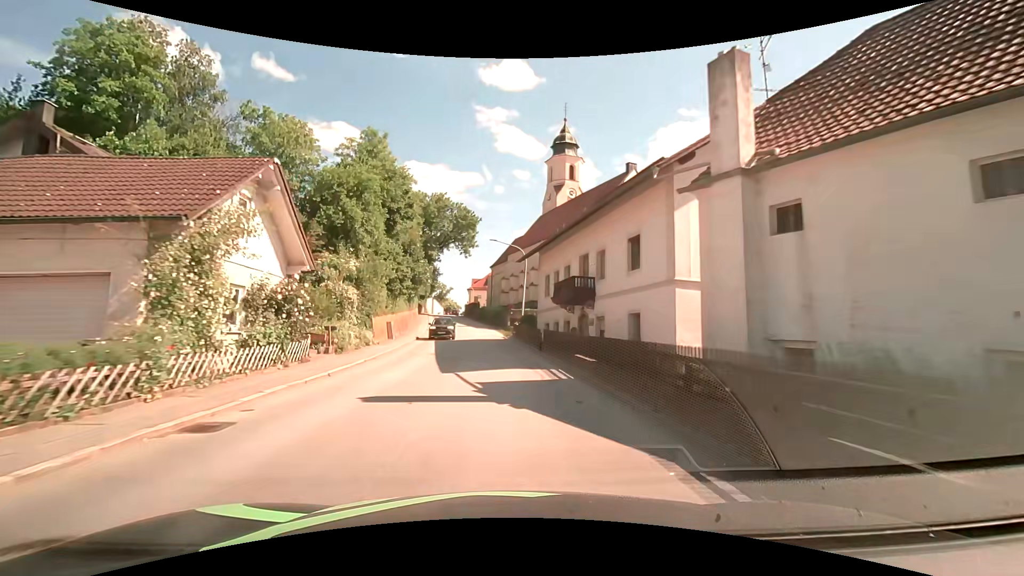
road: secondary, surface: asphalt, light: Day
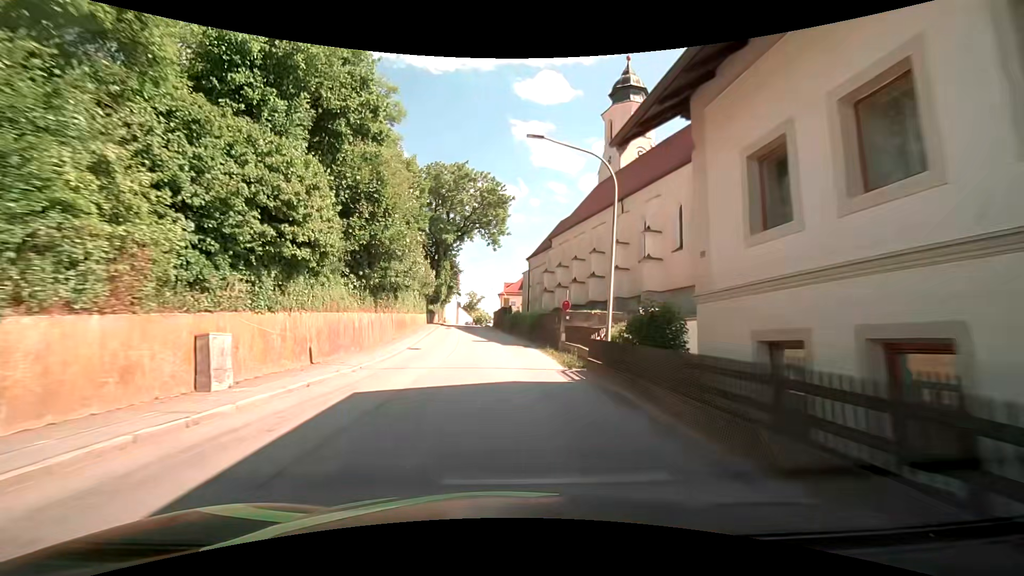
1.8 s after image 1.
(-0.7, +23.1) m; -4°
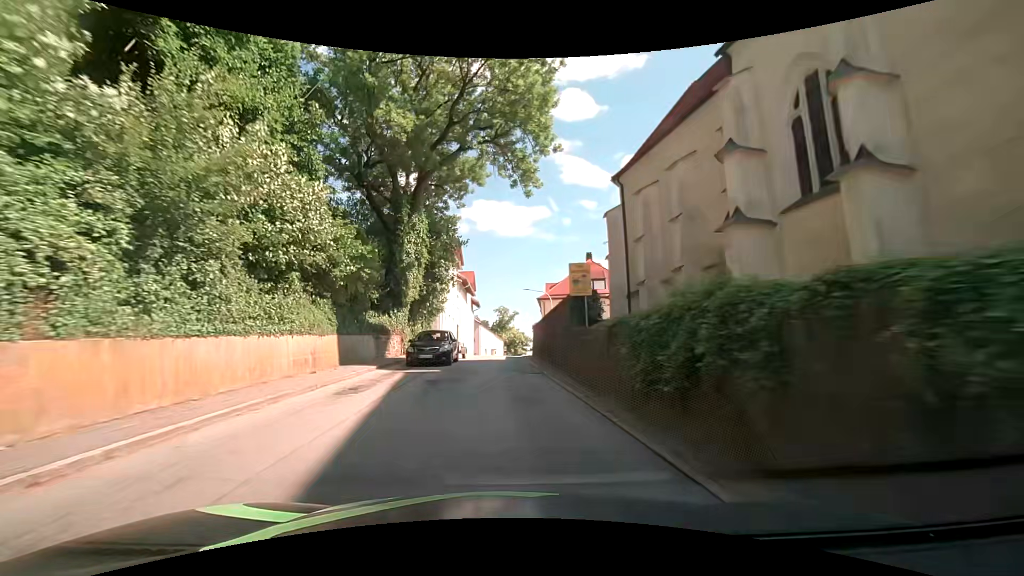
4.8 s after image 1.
(-1.2, +38.2) m; -4°
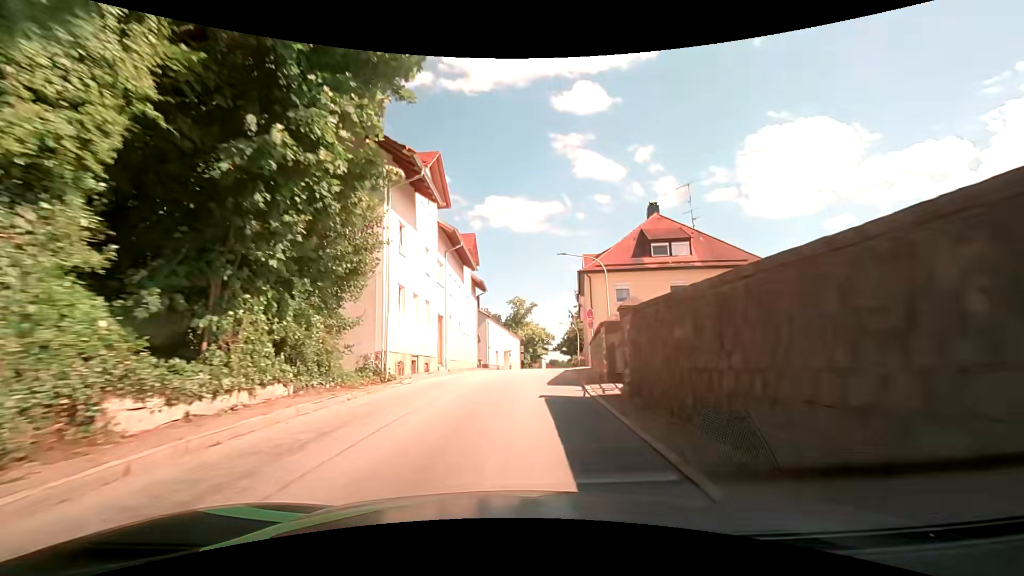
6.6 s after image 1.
(-0.6, +23.1) m; -2°
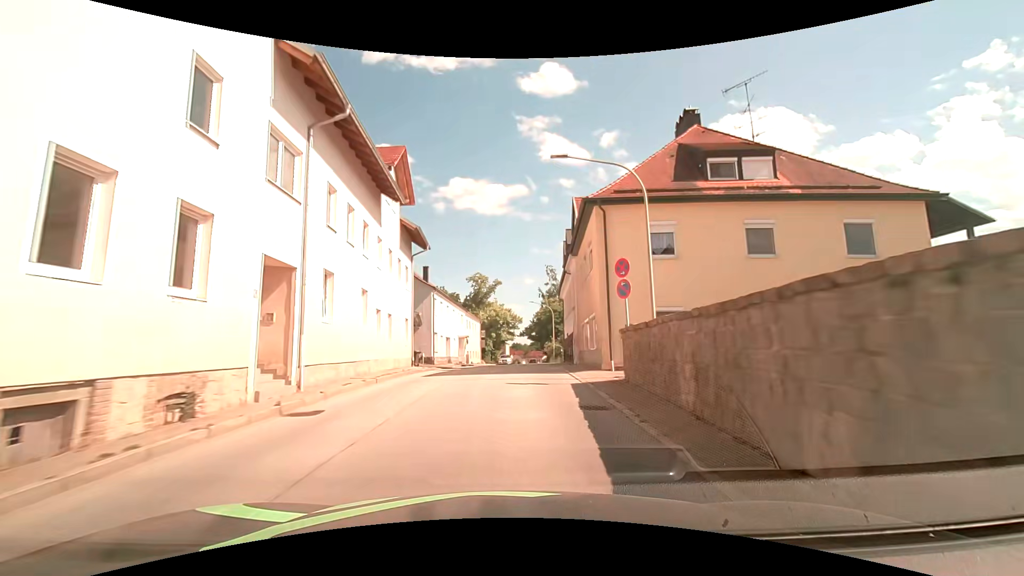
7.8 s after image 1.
(+0.6, +15.7) m; +5°
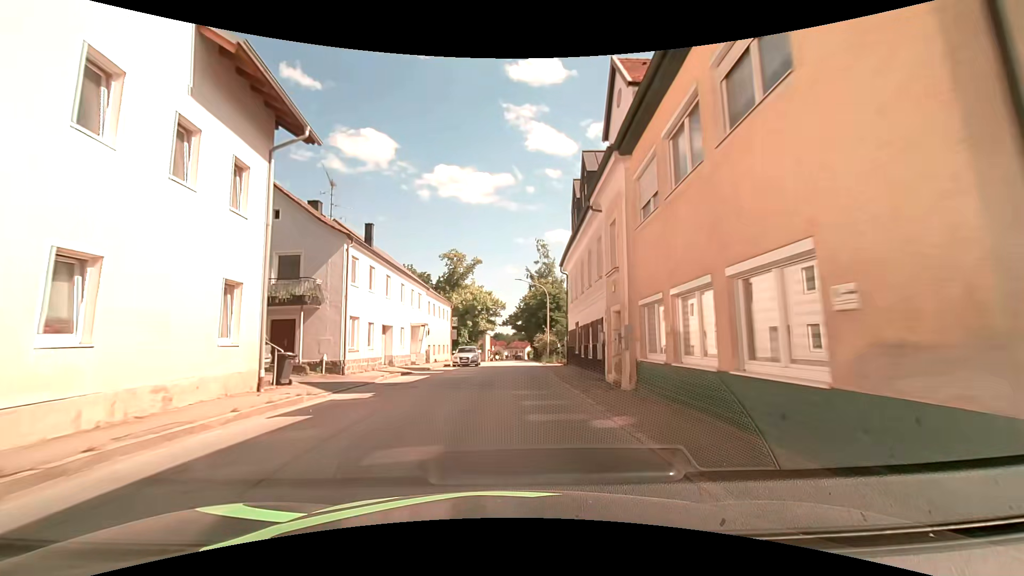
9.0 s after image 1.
(+0.3, +16.0) m; +2°
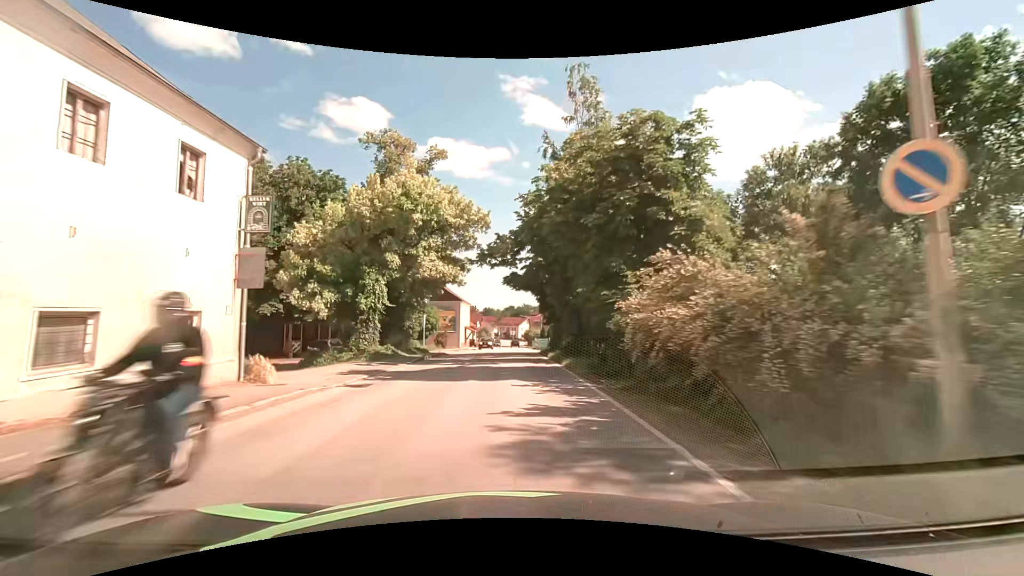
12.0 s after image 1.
(+0.2, +41.0) m; +1°
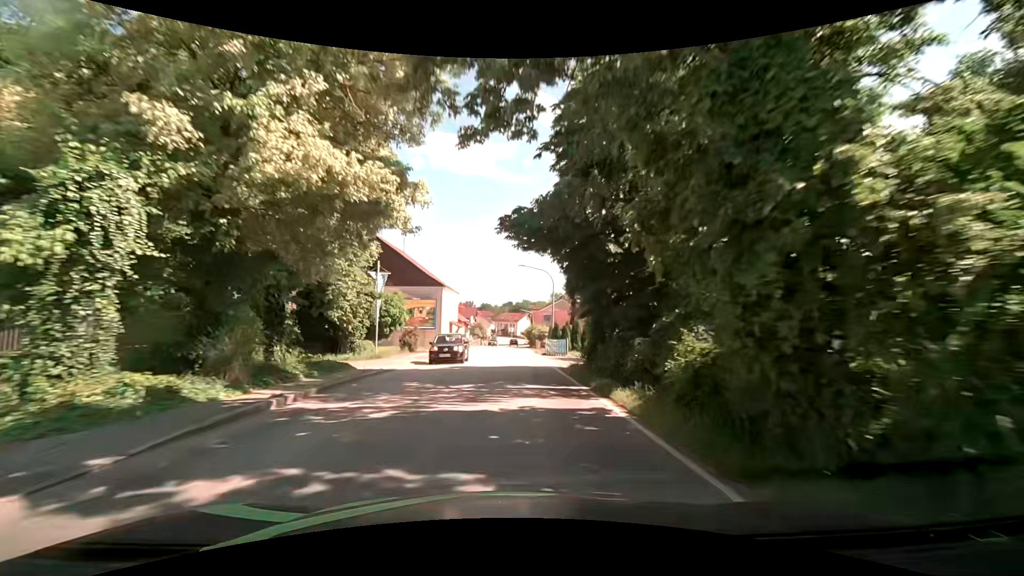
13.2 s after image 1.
(0.0, +16.4) m; 0°
(0, +10) (0, +20) (0, +30) (0, +40) (0, +50) (+1, +60) (+1, +70) (+1, +80) (+2, +90) (+2, +100) m
